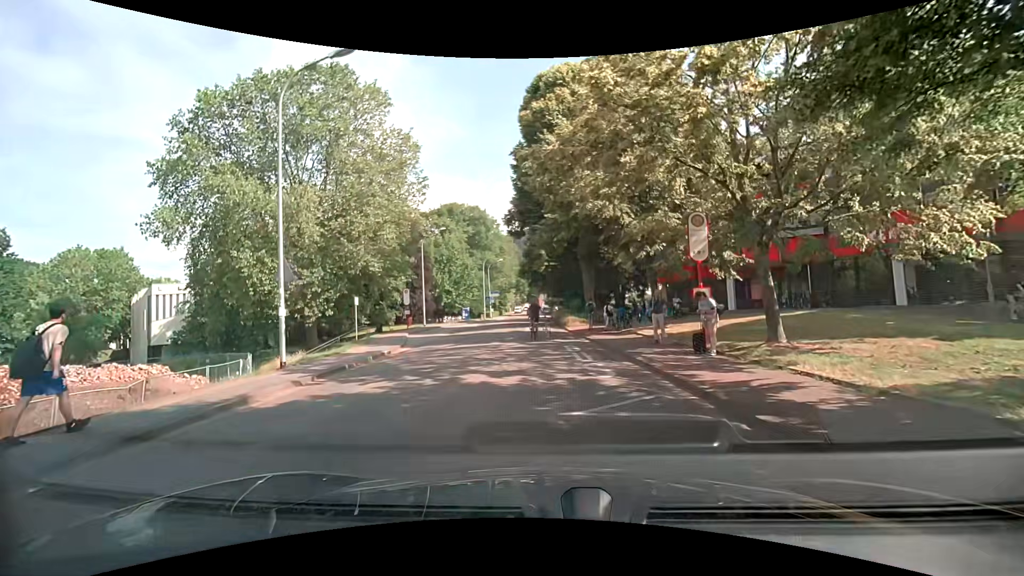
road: unclassified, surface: asphalt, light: Day
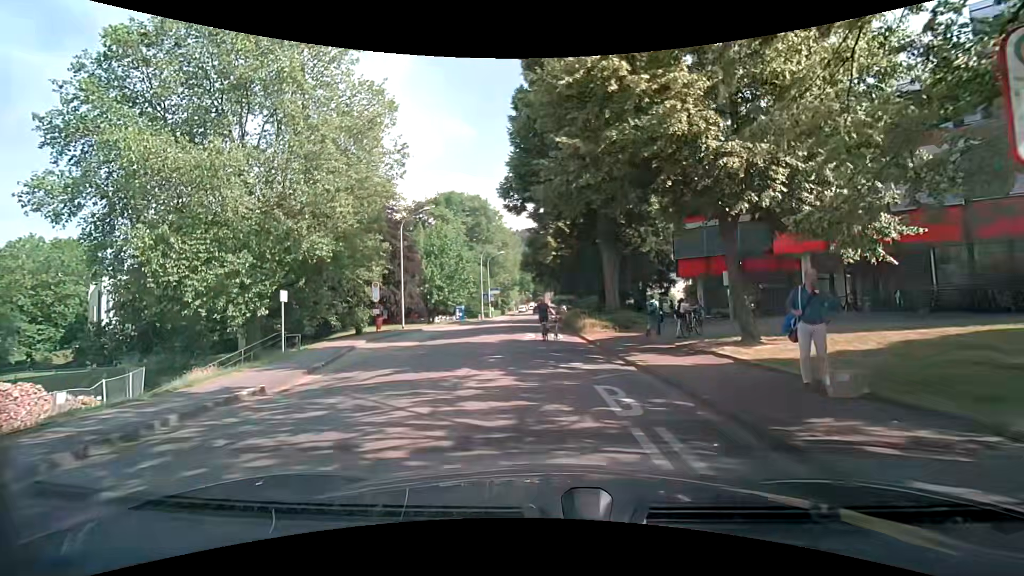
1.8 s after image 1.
(0.0, +9.1) m; 0°
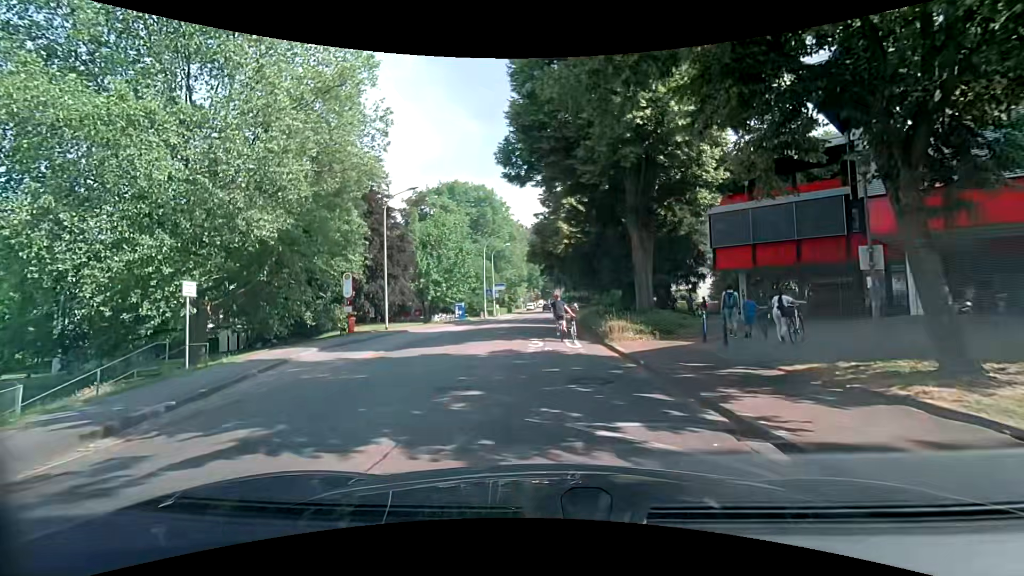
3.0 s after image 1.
(0.0, +6.3) m; -1°
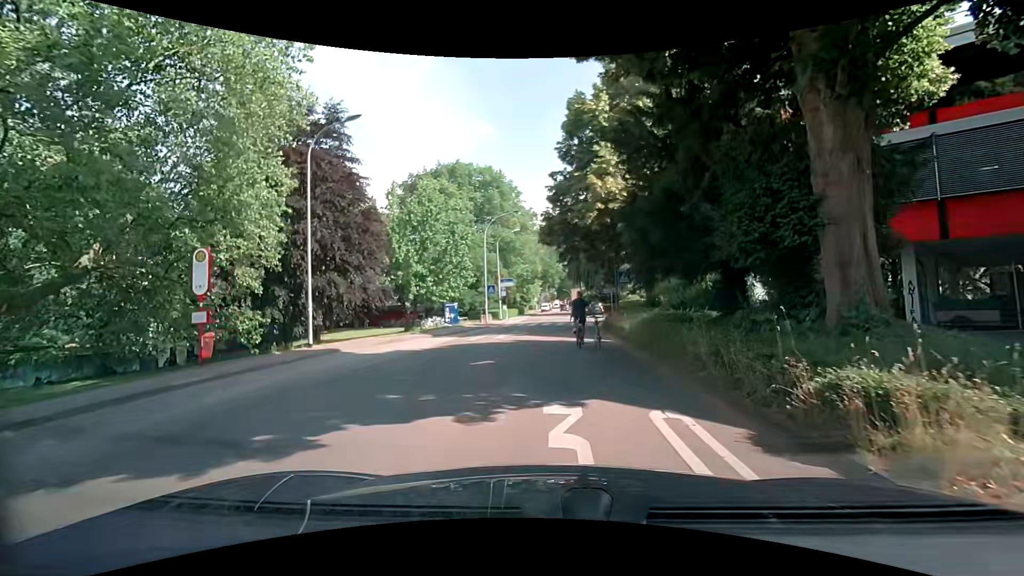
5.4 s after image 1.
(-0.1, +12.8) m; -1°
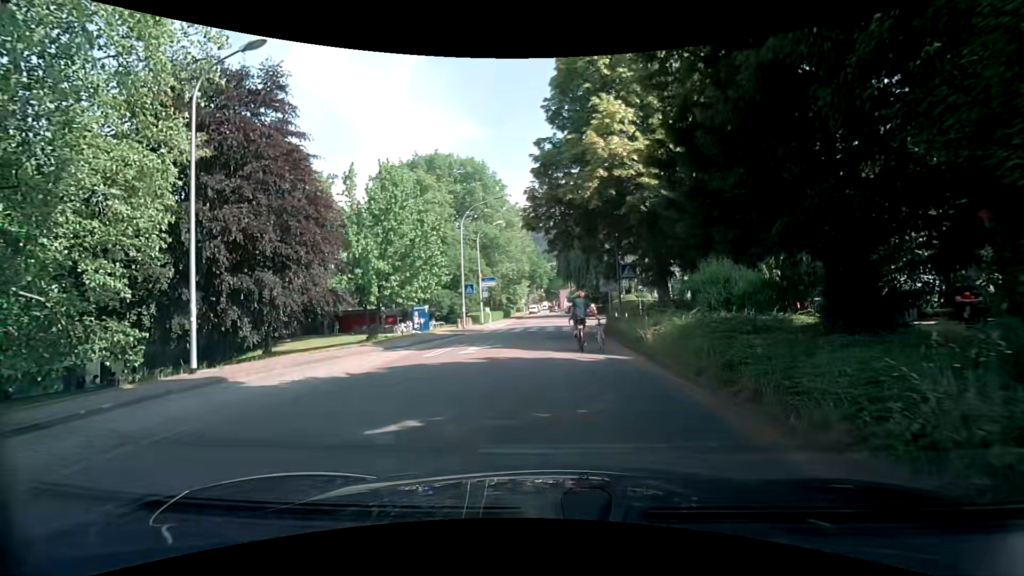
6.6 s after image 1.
(0.0, +5.9) m; 0°
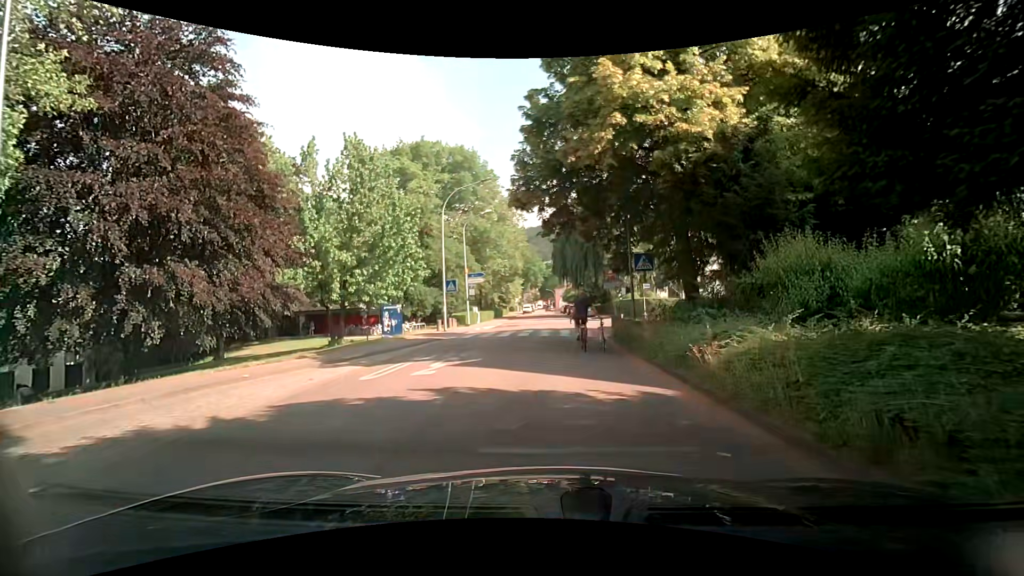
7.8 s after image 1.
(0.0, +5.0) m; 0°
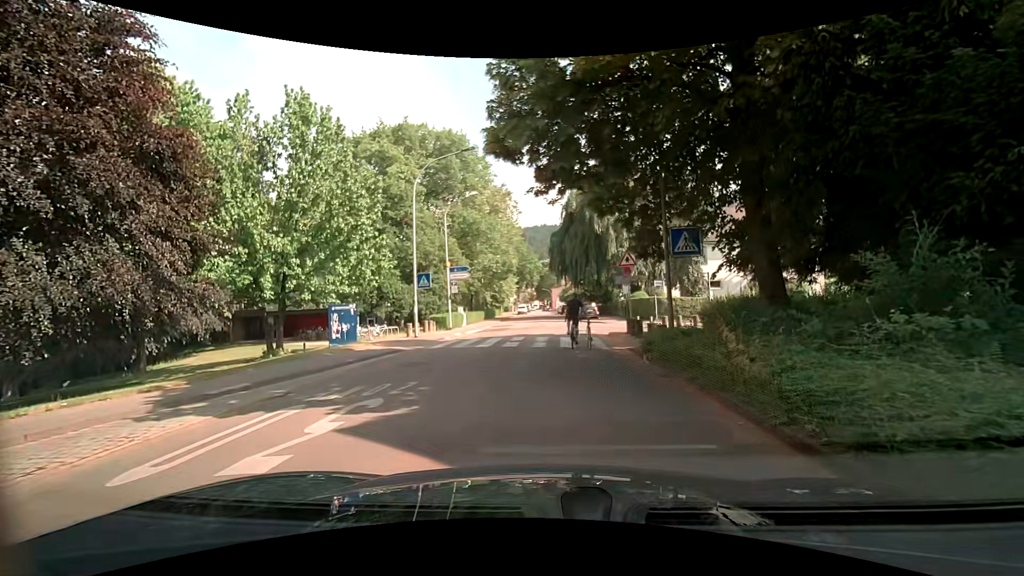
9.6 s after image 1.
(+0.2, +6.2) m; +1°
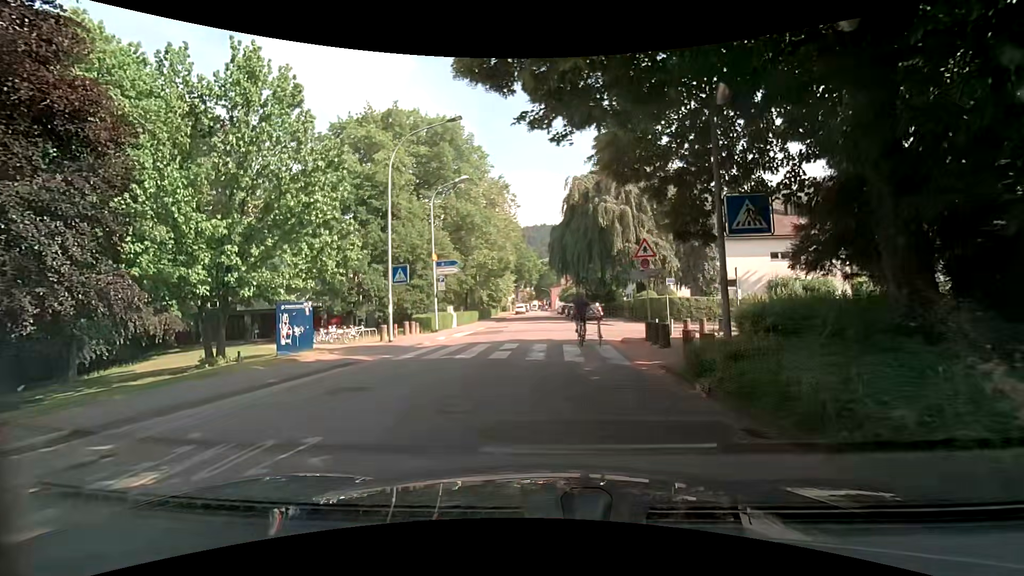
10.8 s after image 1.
(0.0, +4.1) m; +2°
(0, +10) (0, +20) (+3, +29) (+13, +31) (+23, +32) (+33, +33) (+43, +33) (+53, +33) (+63, +33) (+73, +31) m
